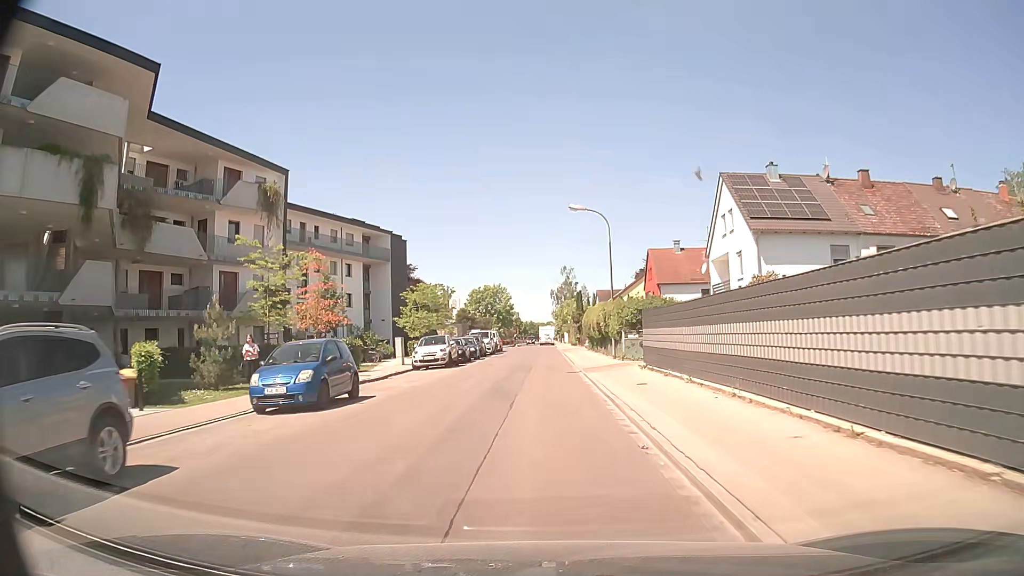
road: unclassified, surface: asphalt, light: Day
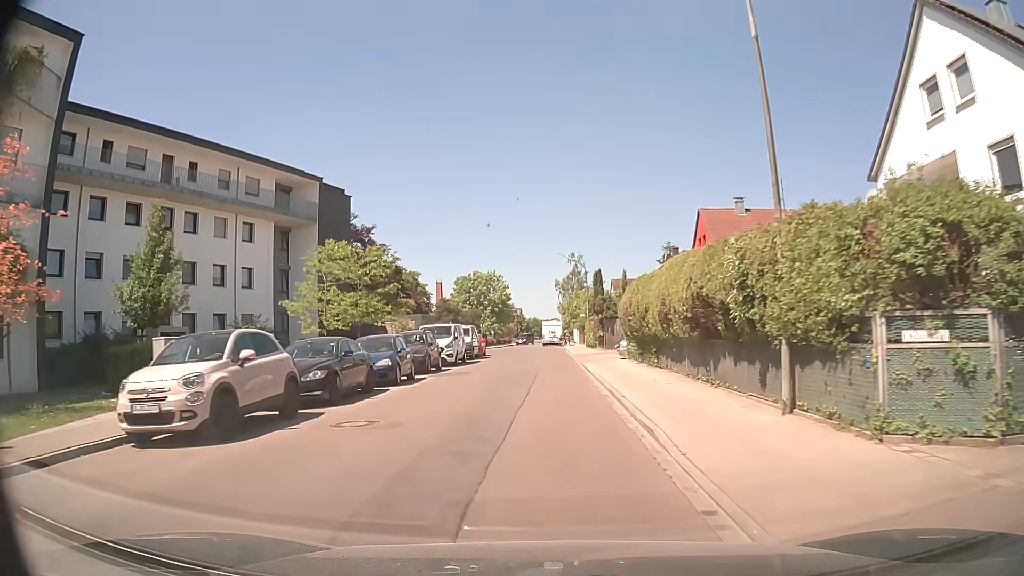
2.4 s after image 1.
(+0.1, +23.2) m; -1°
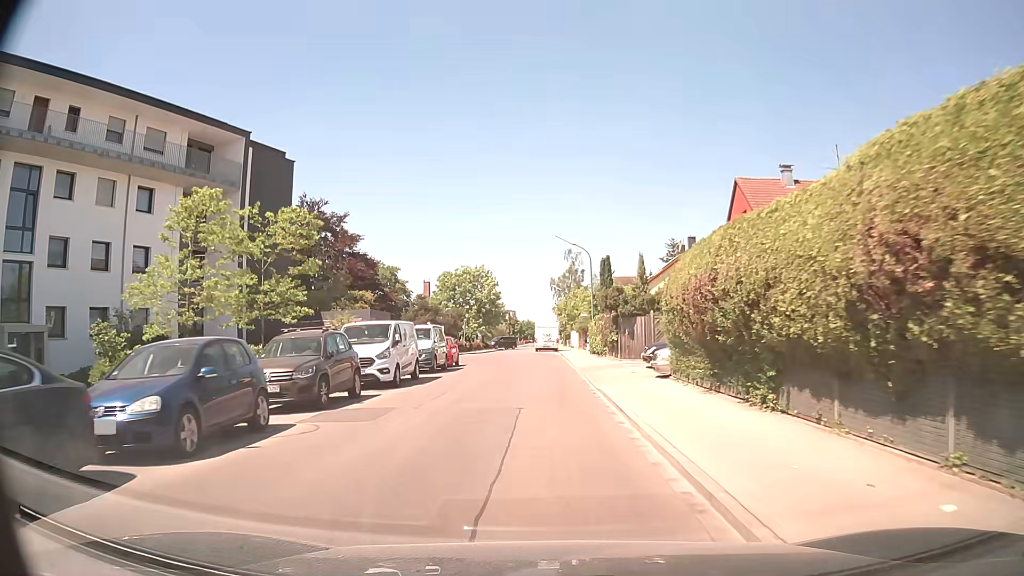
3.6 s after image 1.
(+0.1, +11.6) m; +1°
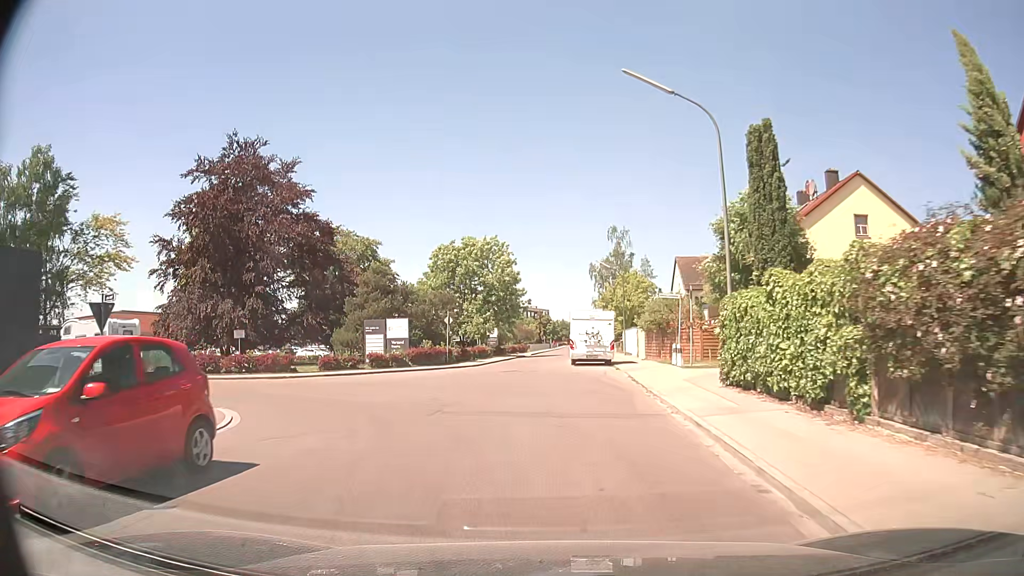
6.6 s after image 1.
(-0.4, +28.3) m; -2°
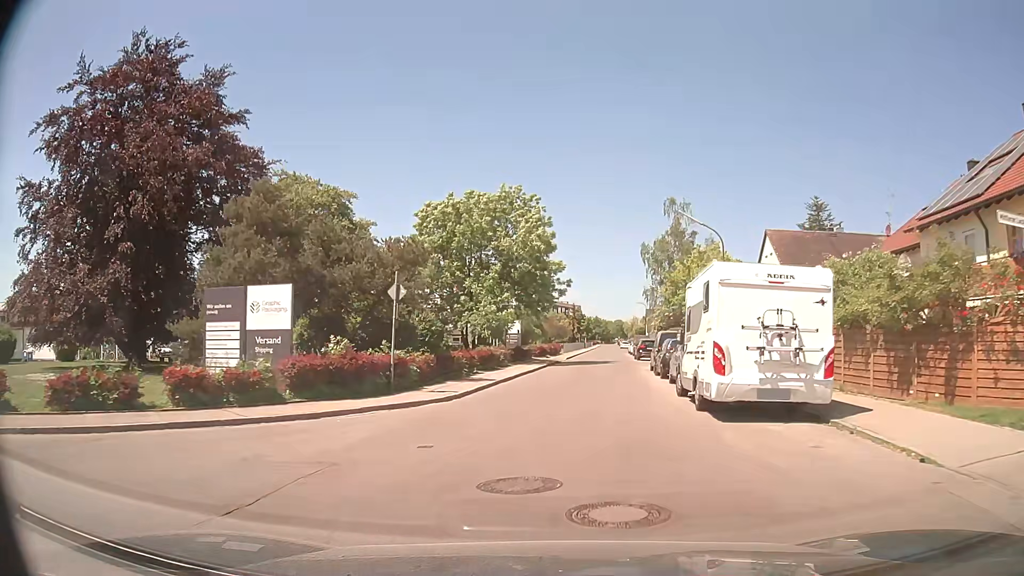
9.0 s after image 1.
(-1.3, +21.7) m; -4°
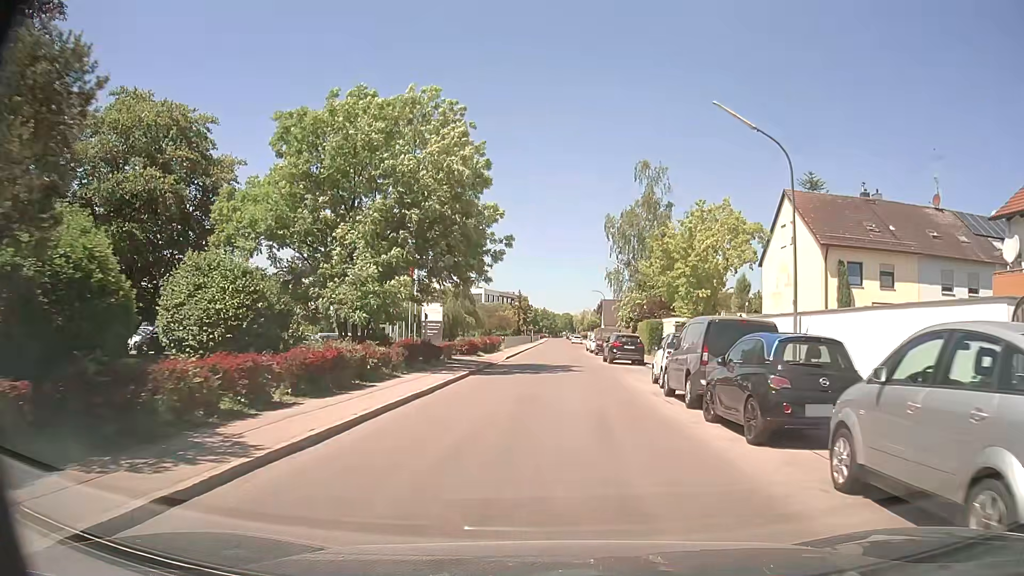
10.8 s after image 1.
(+0.9, +16.1) m; +5°
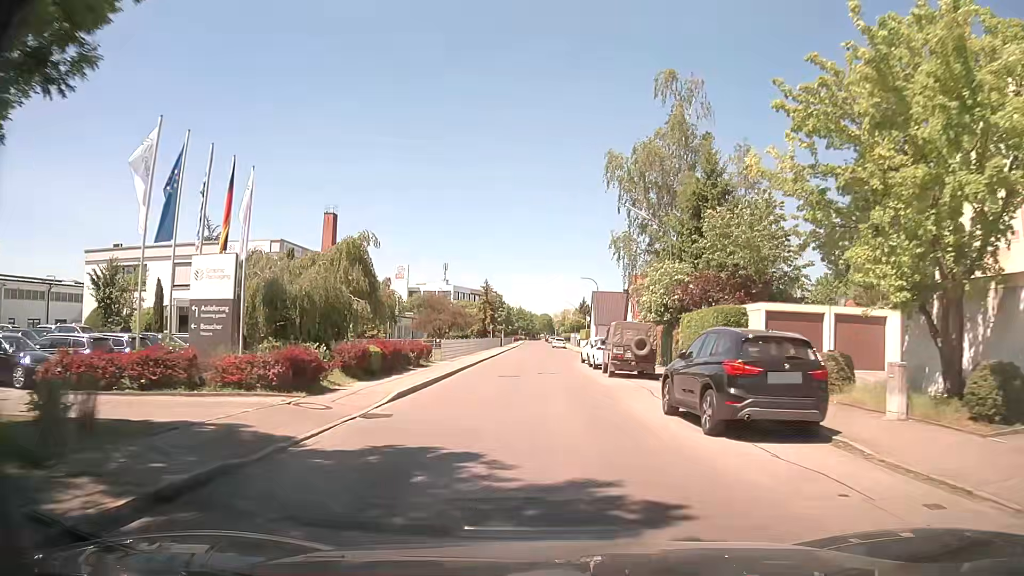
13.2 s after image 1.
(+0.5, +25.2) m; +2°
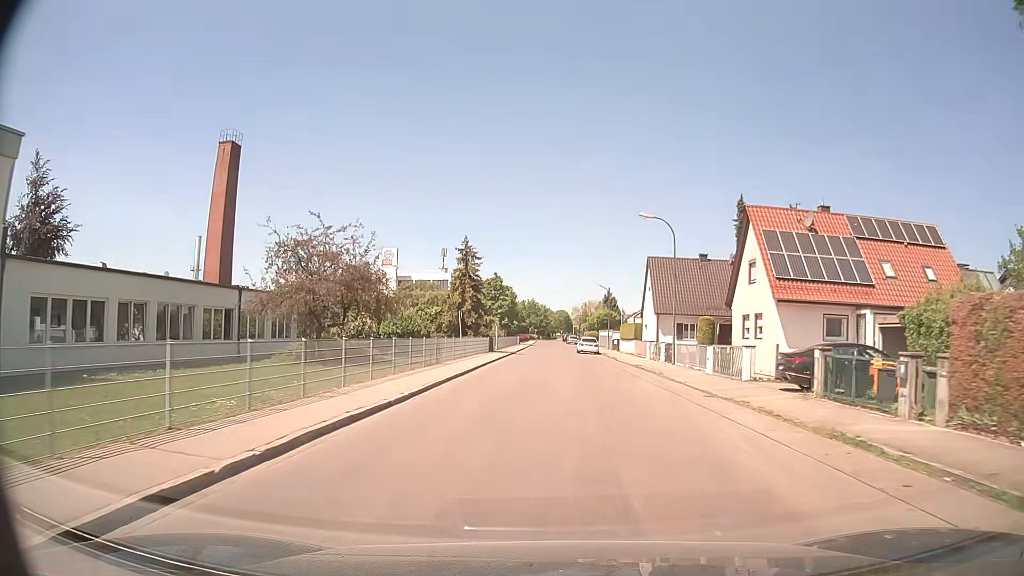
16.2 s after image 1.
(-0.7, +37.0) m; -1°
(0, +10) (0, +20) (0, +30) (0, +40) (0, +50) (0, +60) (0, +70) (0, +80) (0, +90) (0, +100) m
